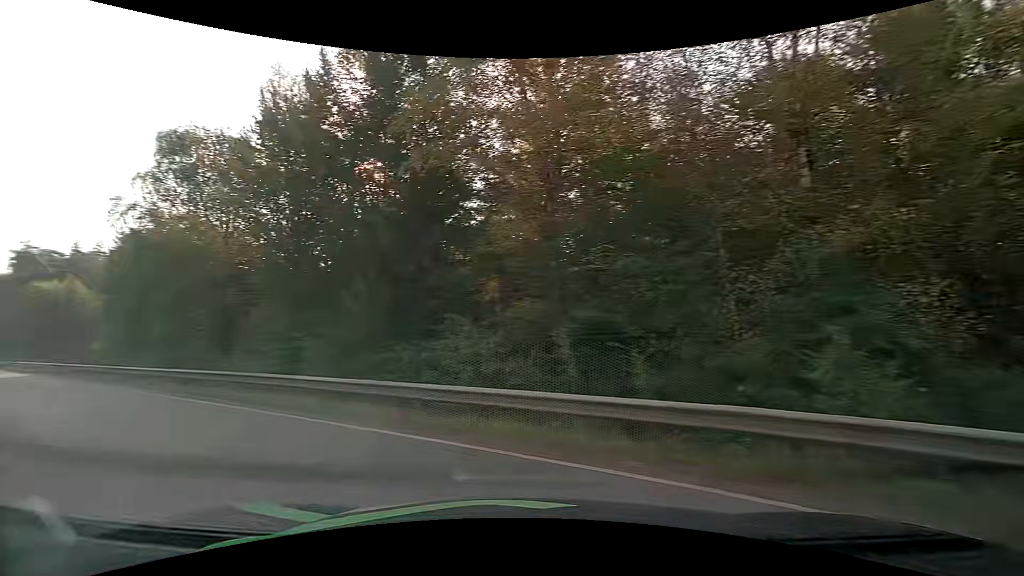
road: motorway_link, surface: asphalt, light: Day
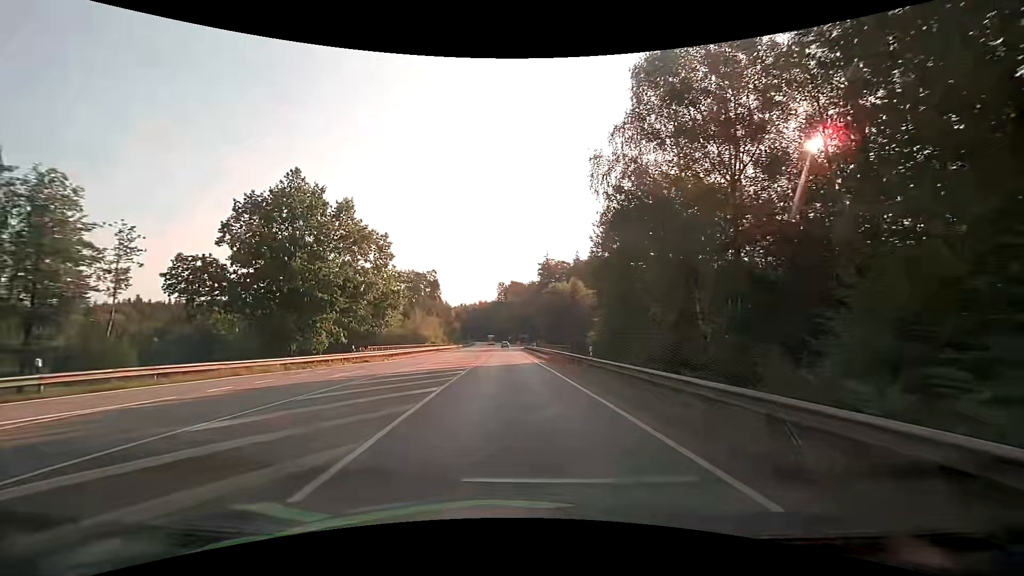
(-7.5, +11.4) m; -49°
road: secondary
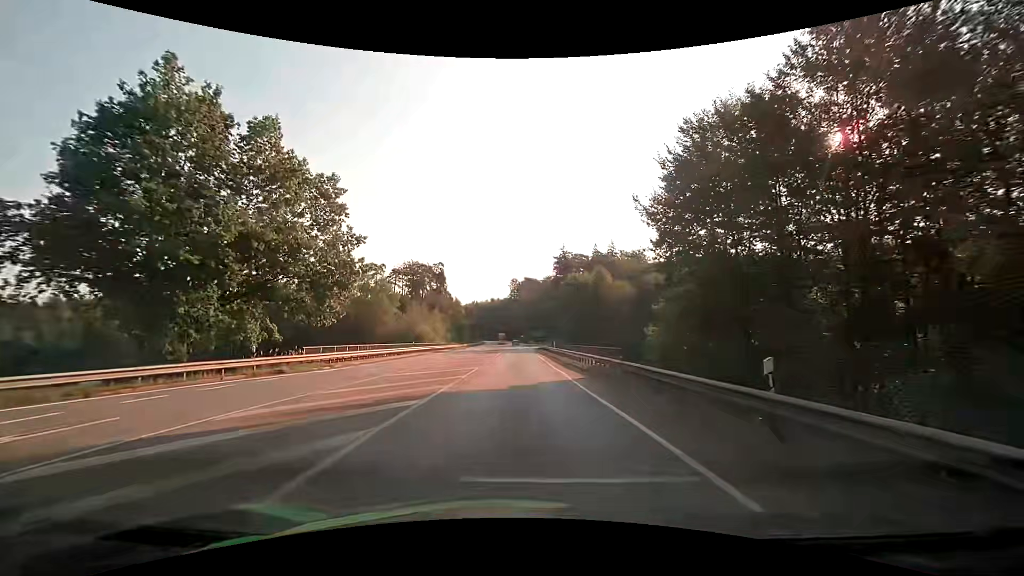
(-0.3, +16.2) m; -1°
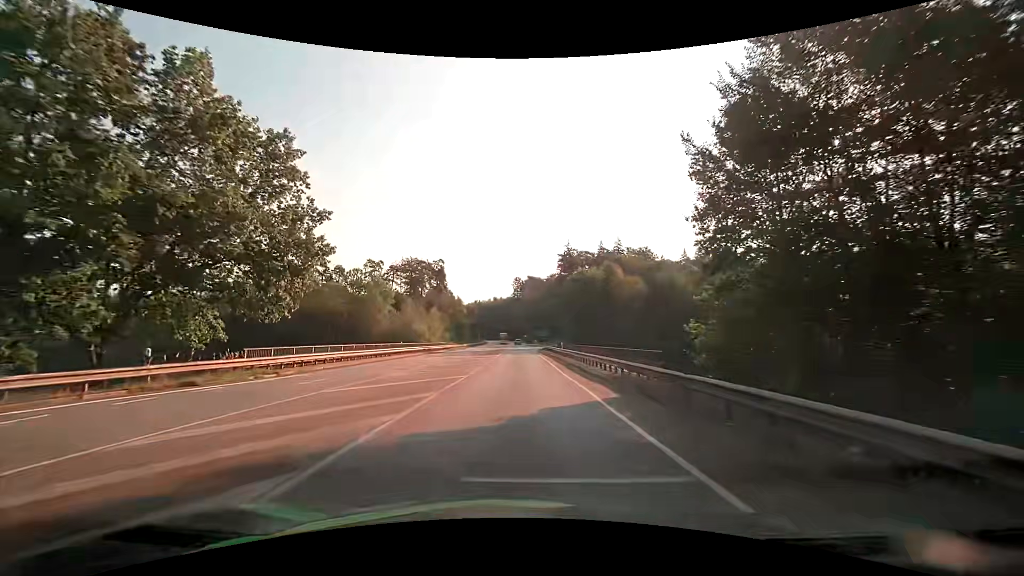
(0.0, +6.5) m; 0°
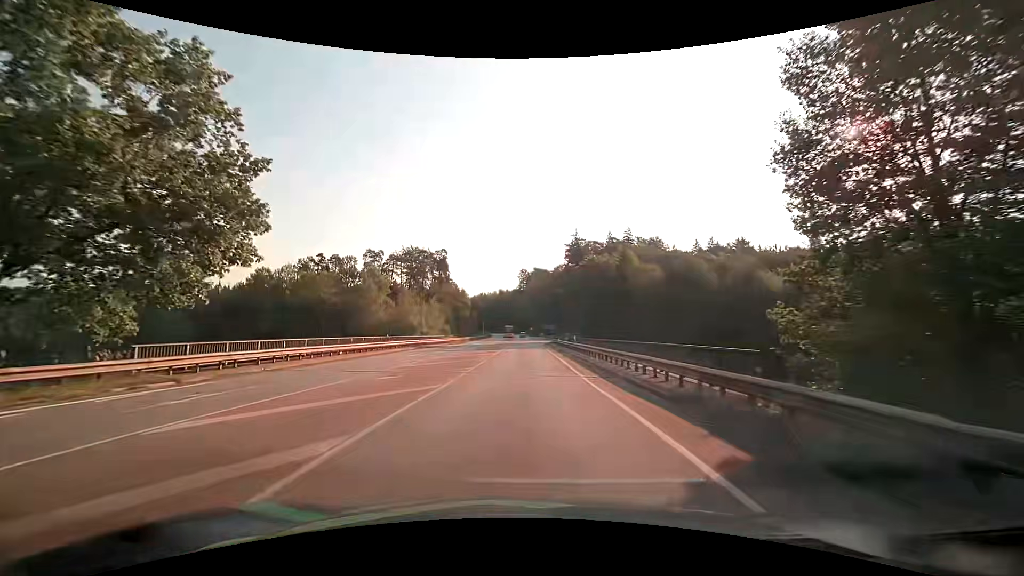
(0.0, +6.8) m; -1°
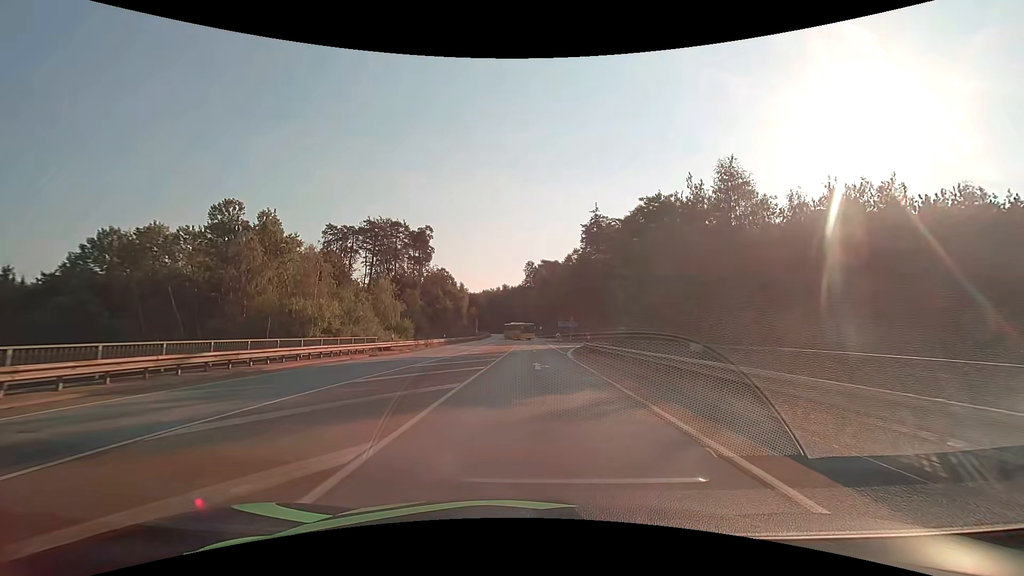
(-0.5, +36.3) m; -1°
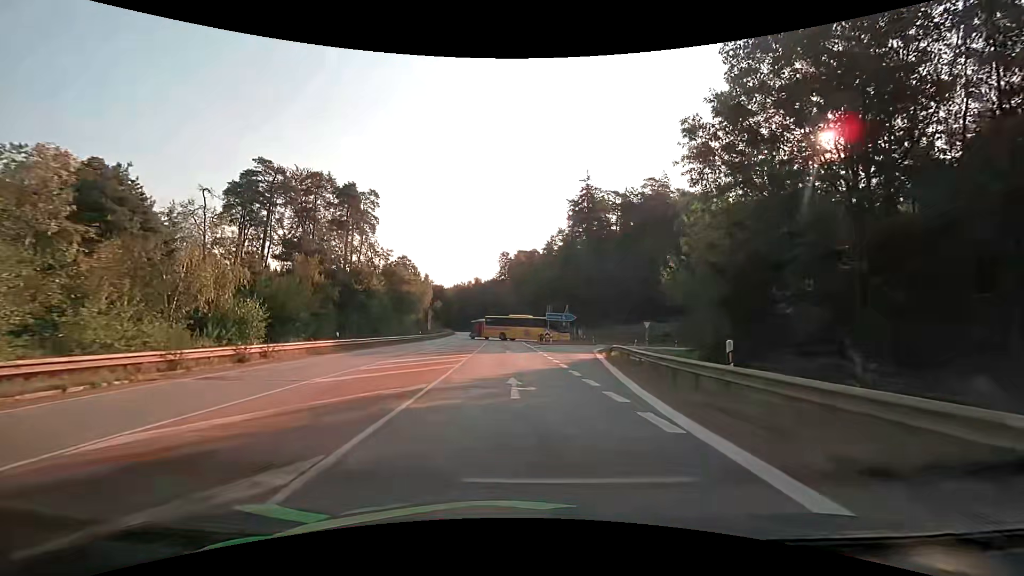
(+0.2, +28.9) m; +3°
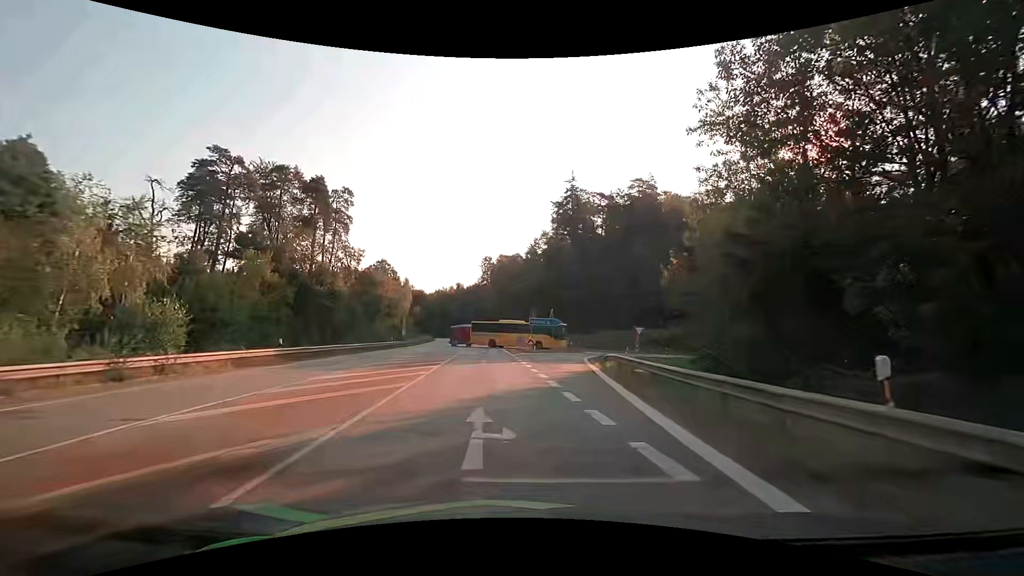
(+0.1, +4.9) m; +2°
(0, +10) (+1, +20) (+2, +30) (+3, +40) (+6, +49) (+12, +57) (+21, +62) (+31, +64) (+41, +65) (+51, +67) m
